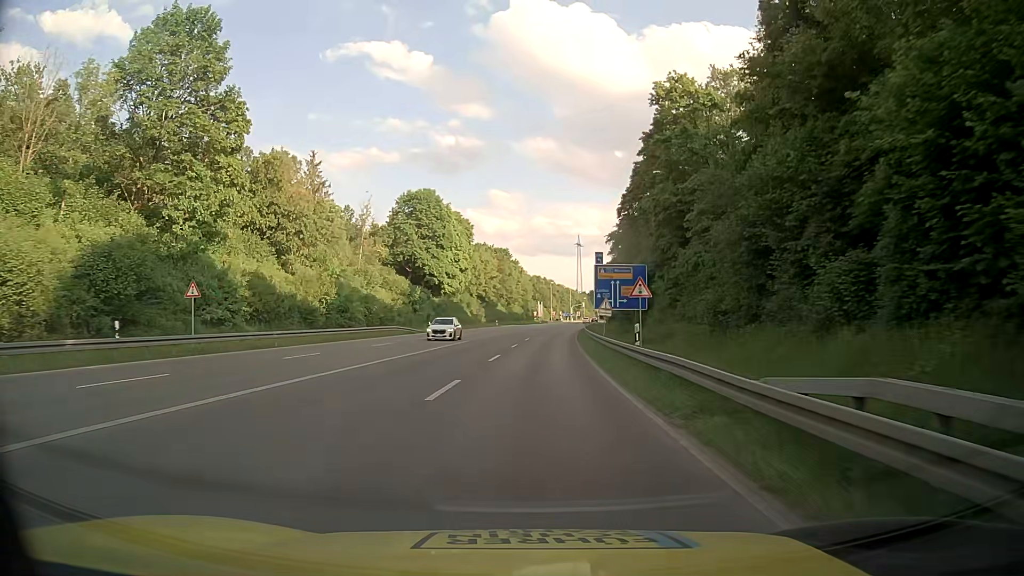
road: secondary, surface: asphalt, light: Day
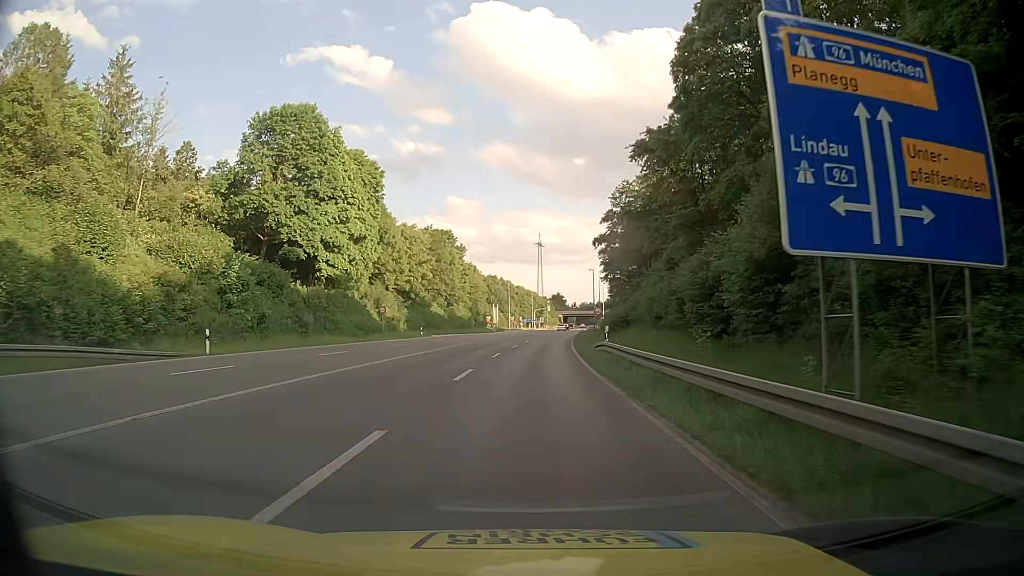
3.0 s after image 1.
(+1.5, +43.2) m; +4°
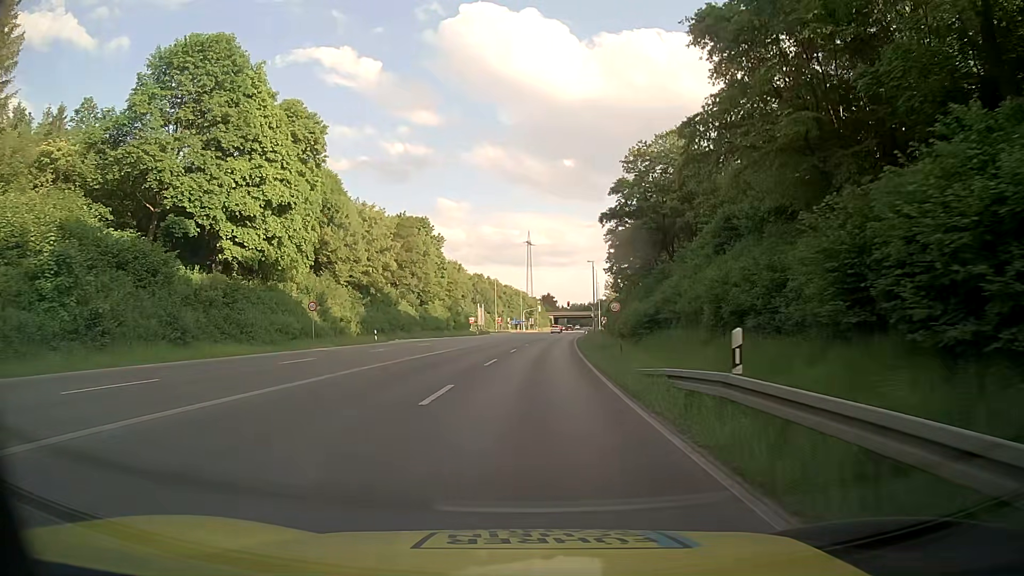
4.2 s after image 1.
(+0.2, +16.7) m; +1°
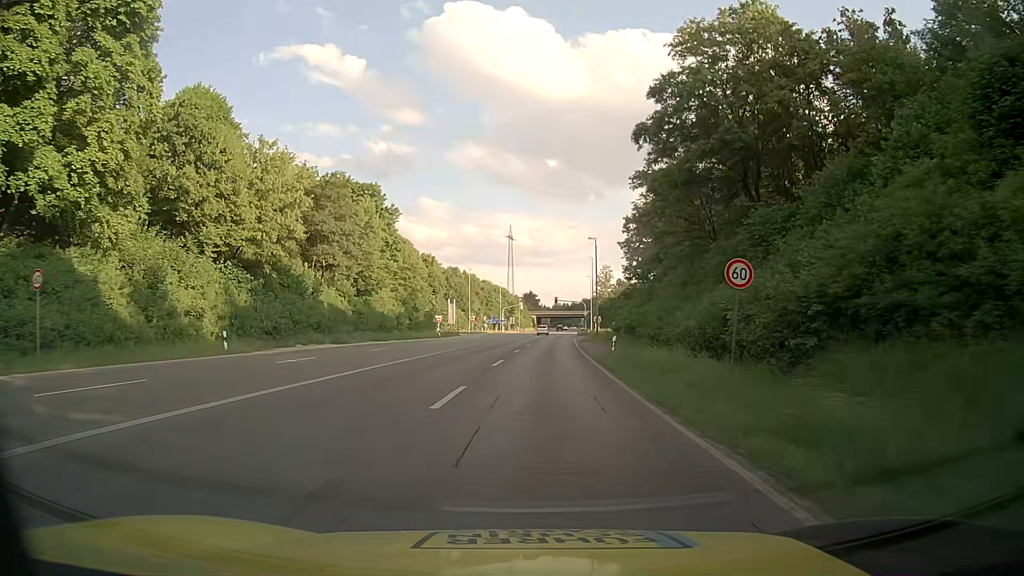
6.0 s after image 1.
(+0.2, +24.8) m; +1°
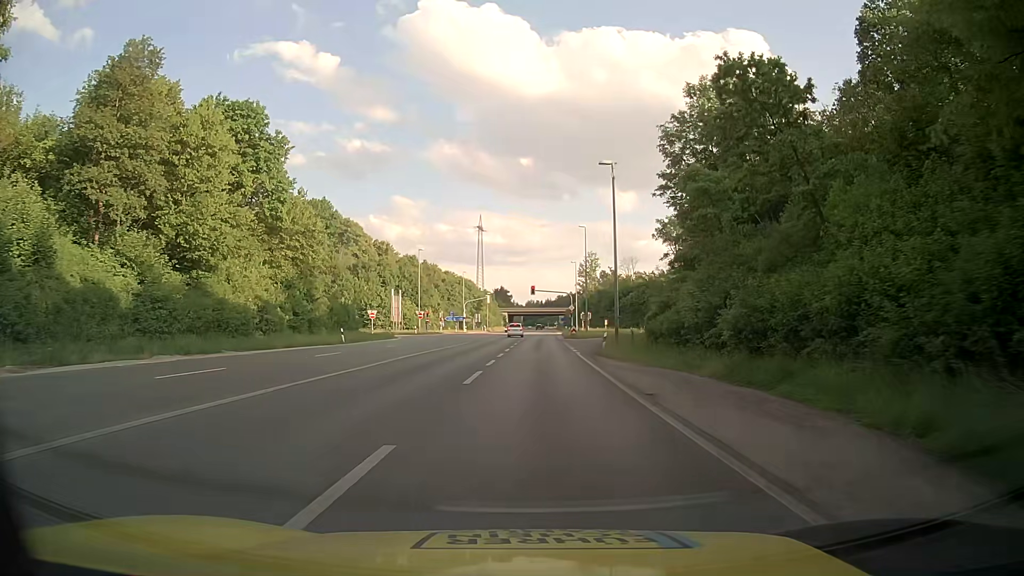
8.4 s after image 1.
(+0.7, +31.2) m; +2°
(0, +10) (0, +20) (+1, +30) (+1, +40) (+3, +50) (+5, +60) (+8, +69) (+13, +78) (+19, +85) (+28, +91) m
